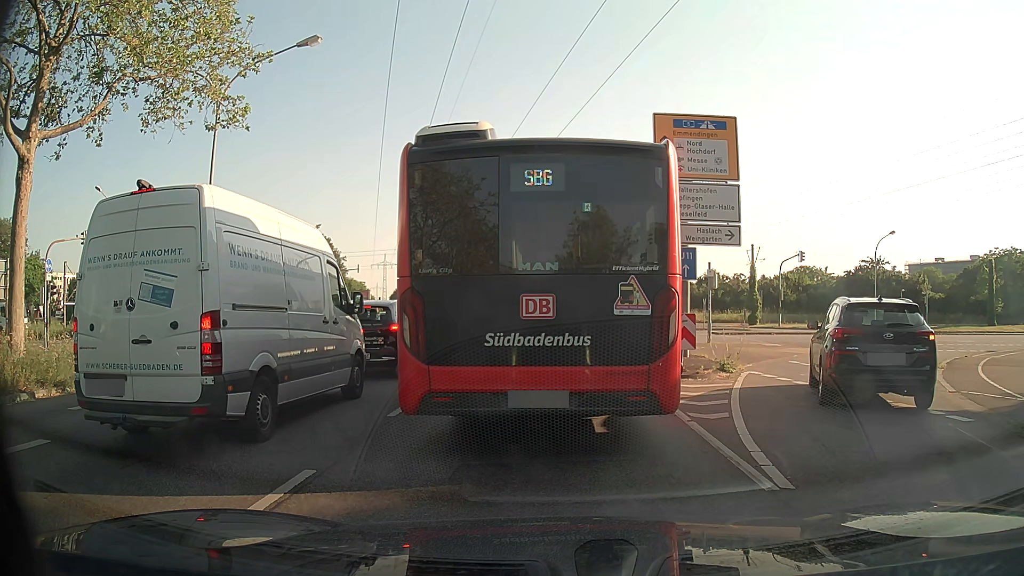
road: primary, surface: asphalt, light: Day
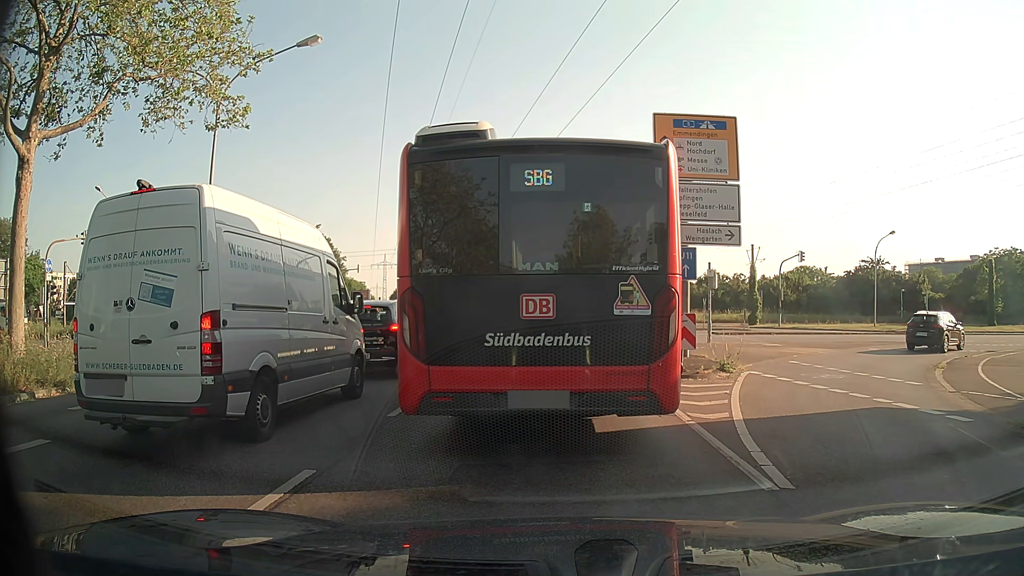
(0.0, 0.0) m; 0°
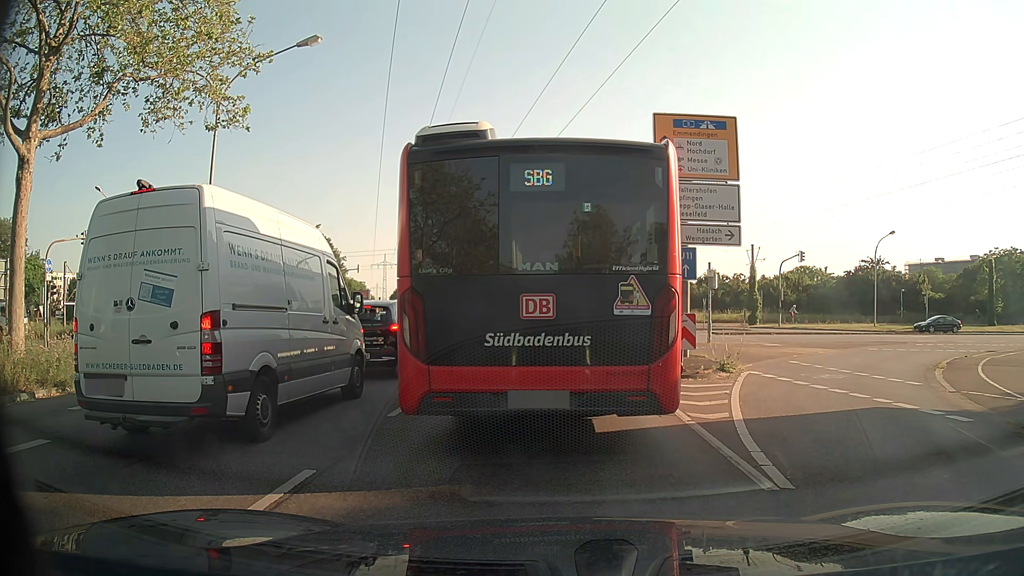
(0.0, 0.0) m; 0°
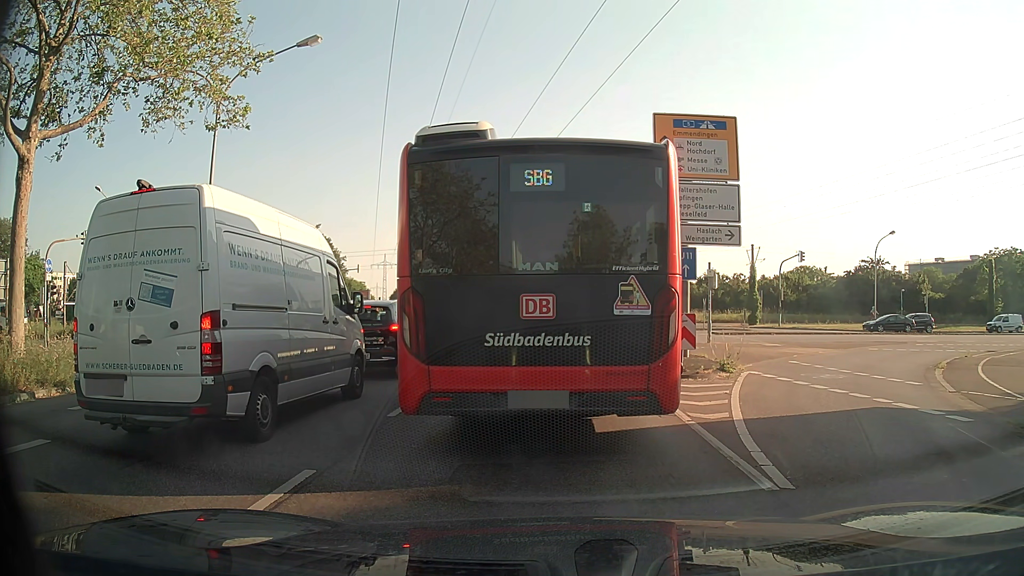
(0.0, 0.0) m; 0°
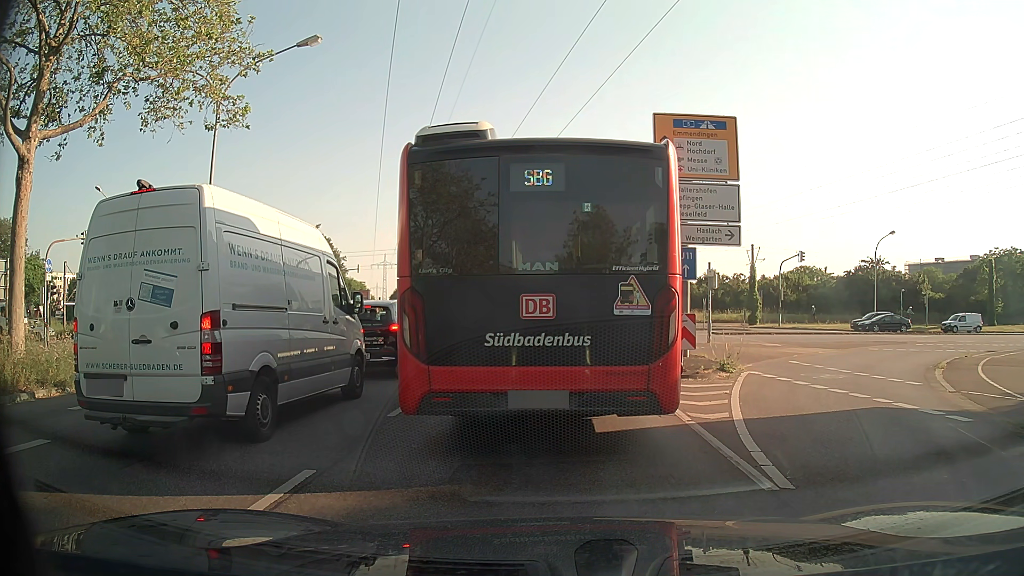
(0.0, 0.0) m; 0°
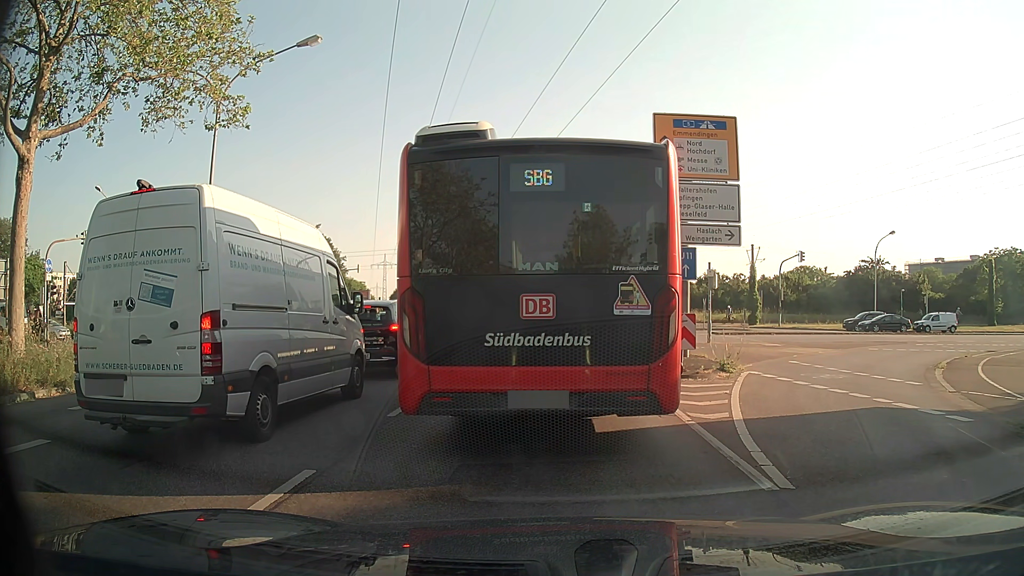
(0.0, 0.0) m; 0°
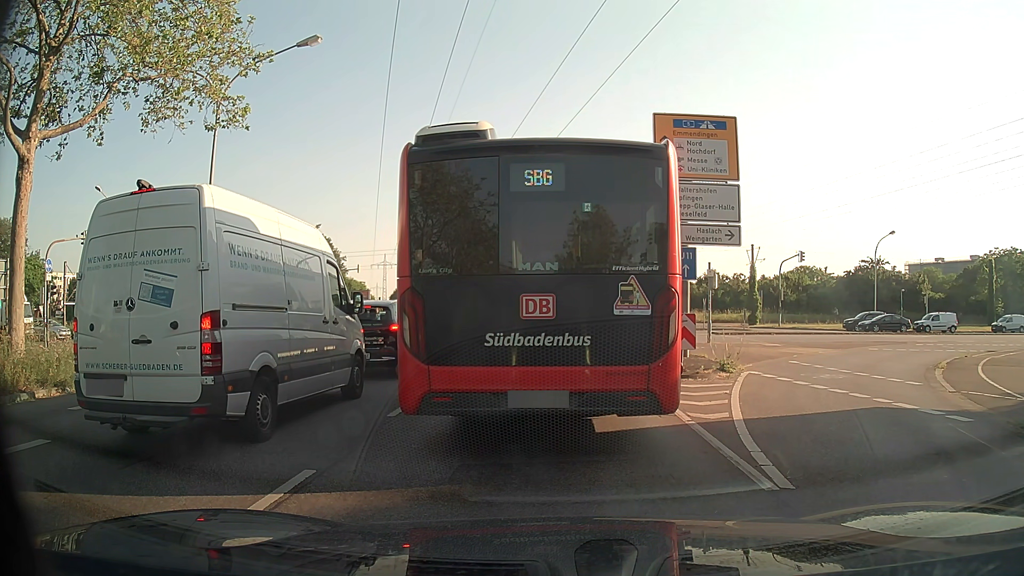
(0.0, 0.0) m; 0°
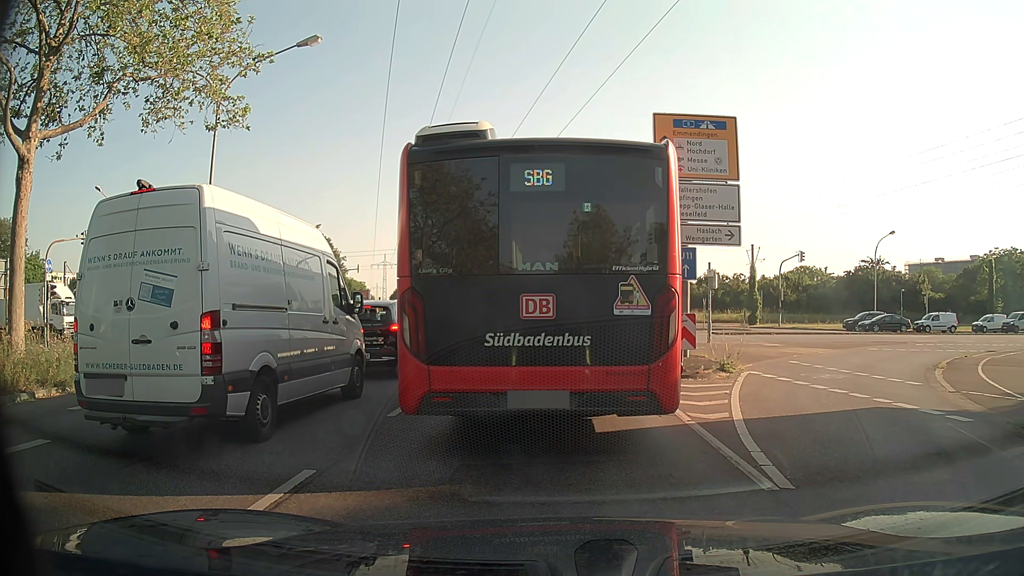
(0.0, 0.0) m; 0°
(-1, +10) (-2, +20) (-3, +30) (-4, +40) (-5, +50) (-6, +60) (-8, +70) (-10, +79) (-11, +89) (-13, +99) m
